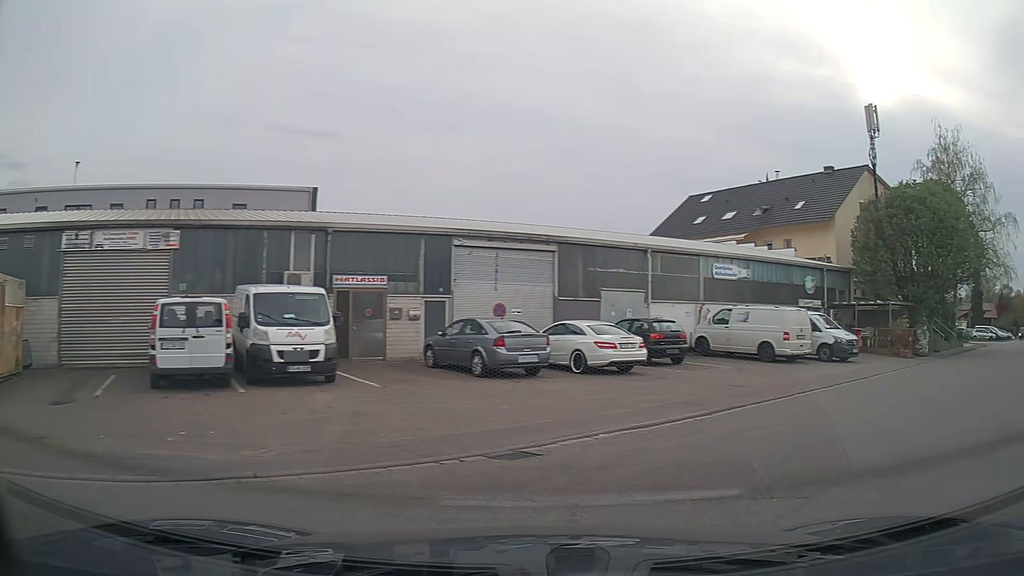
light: Day
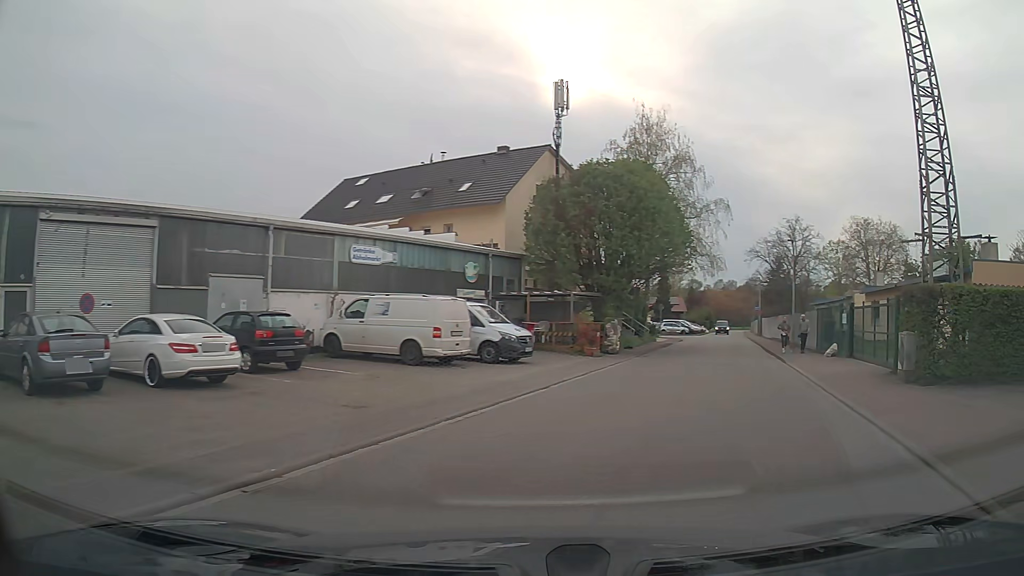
(+1.3, +5.0) m; +29°
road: unclassified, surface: asphalt
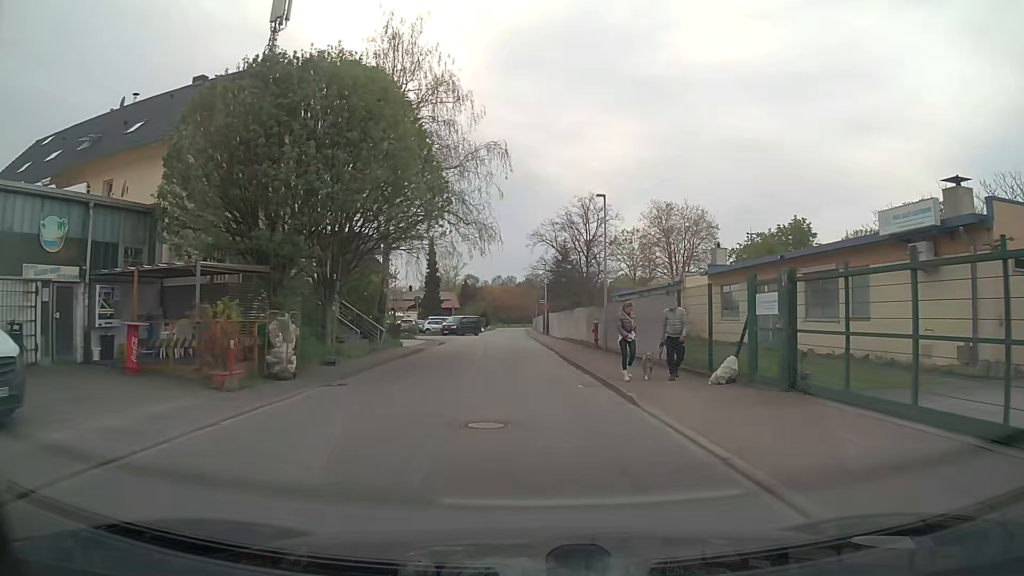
(+3.1, +14.0) m; +16°
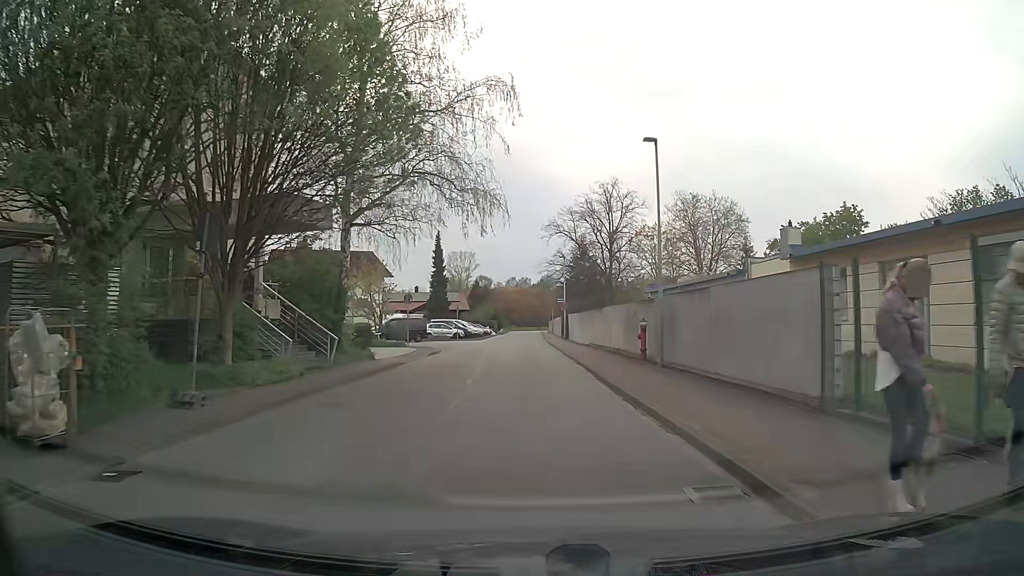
(0.0, +9.2) m; 0°
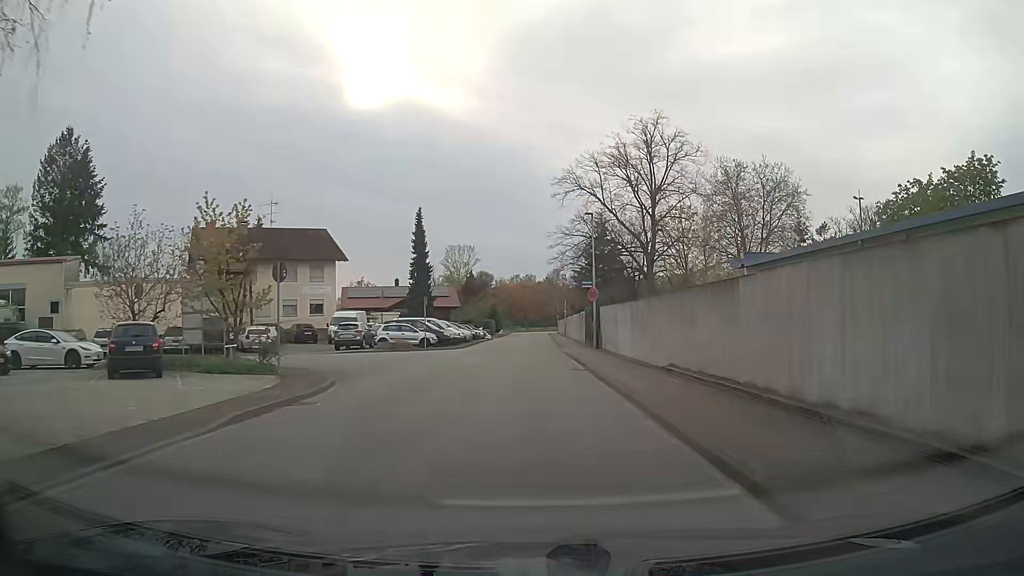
(-0.4, +21.1) m; -1°
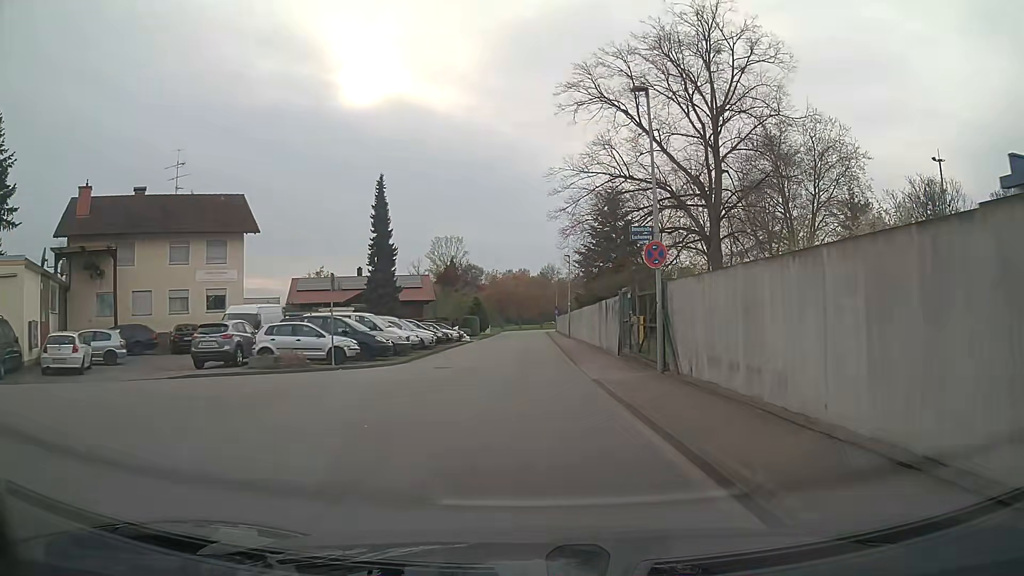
(+0.1, +17.6) m; +1°
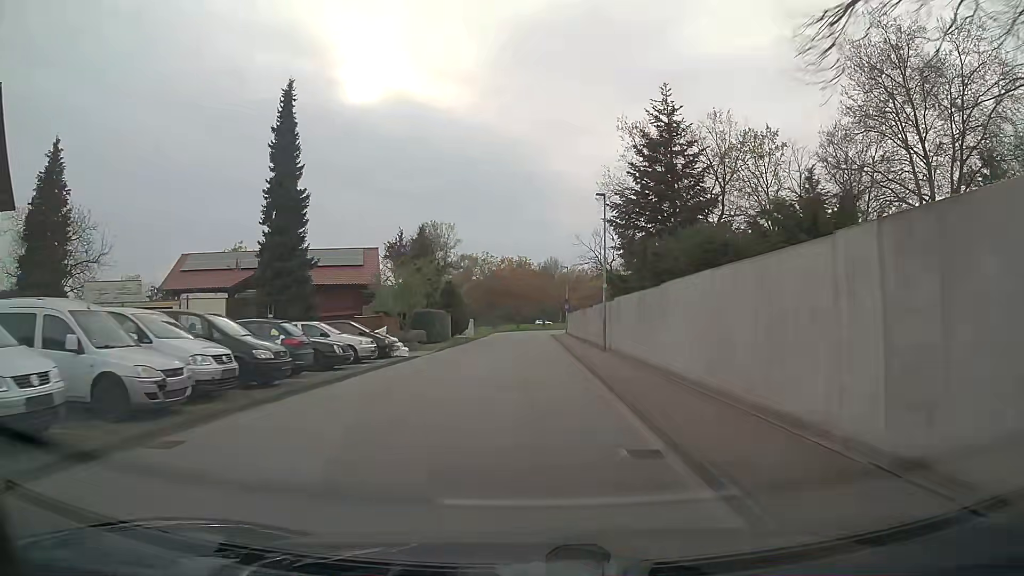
(-0.1, +25.7) m; 0°
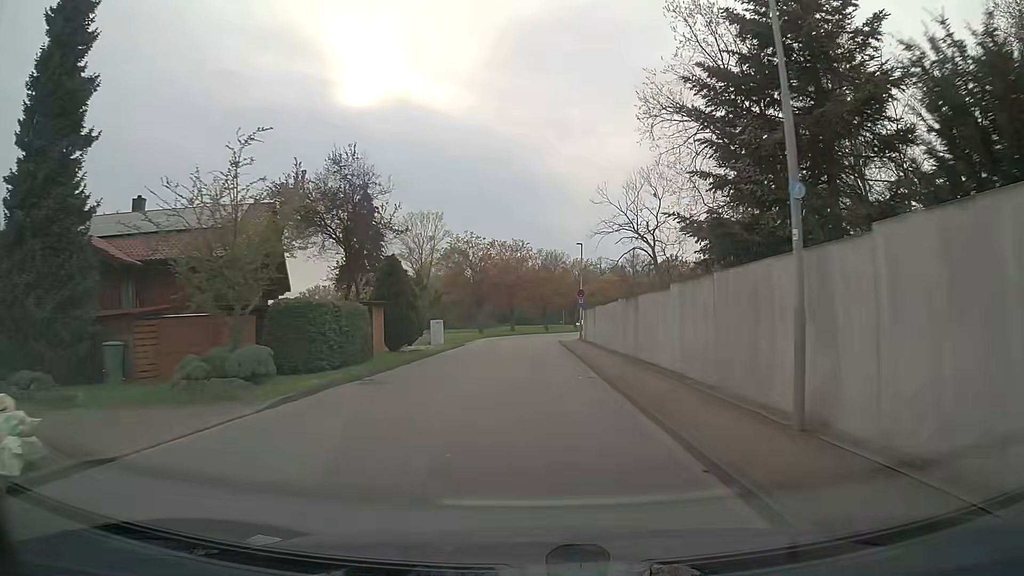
(0.0, +20.8) m; 0°
(0, +10) (0, +20) (0, +30) (0, +40) (0, +50) (+2, +60) (+4, +70) (+7, +79) (+11, +88) (+16, +97) m
